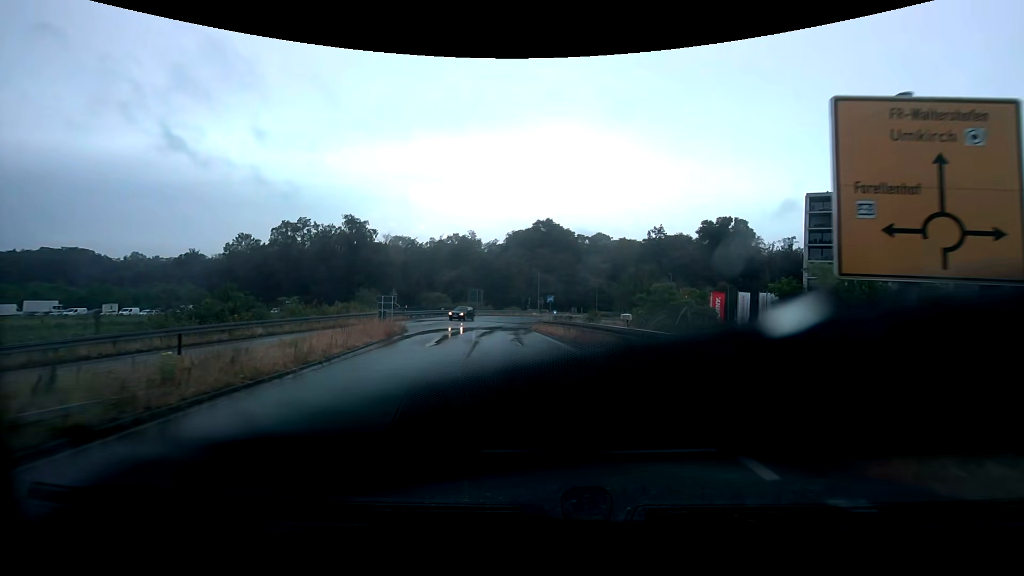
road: trunk_link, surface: asphalt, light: Day
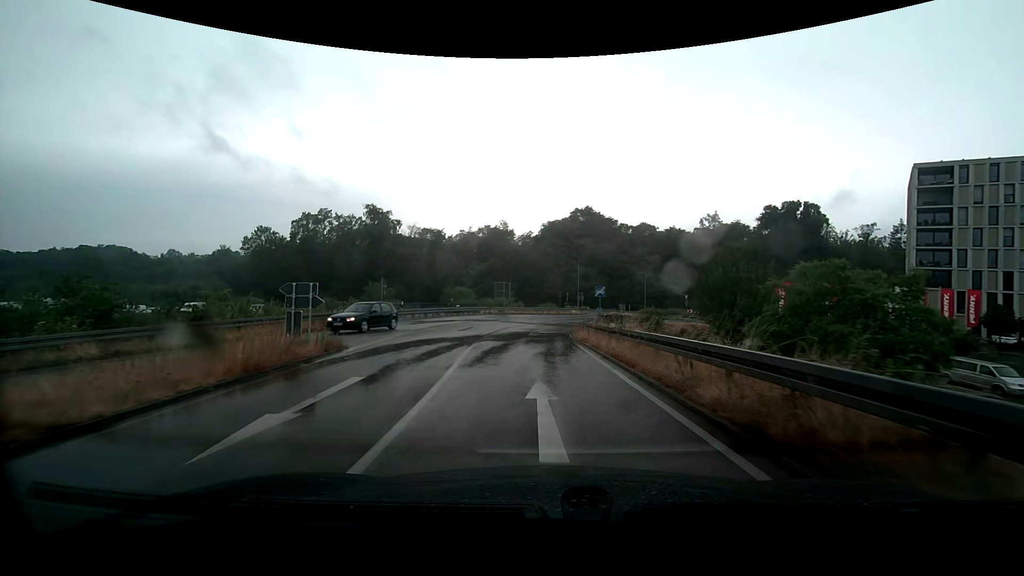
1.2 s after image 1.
(-0.6, +13.1) m; -5°
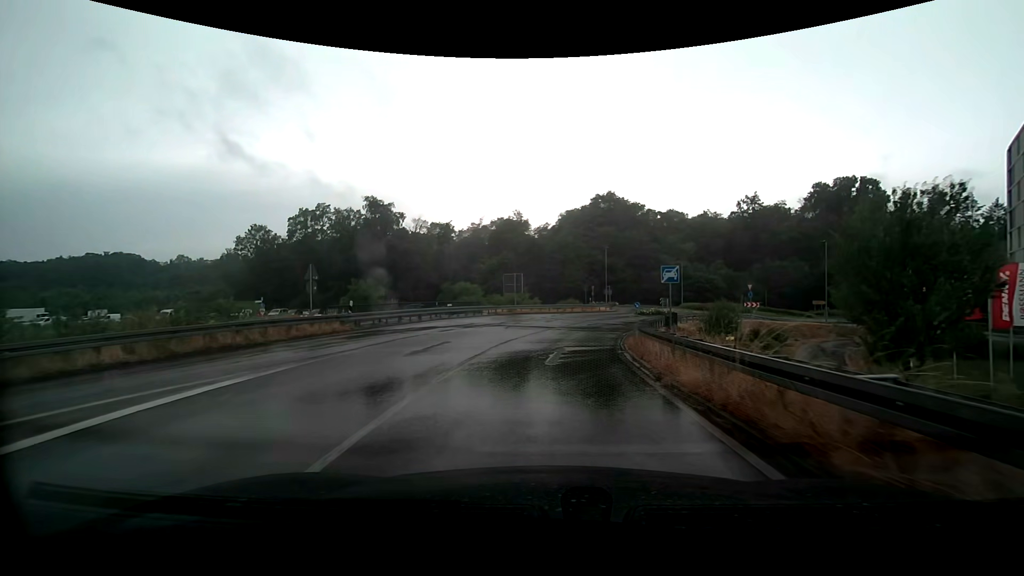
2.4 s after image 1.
(-0.3, +12.9) m; -2°
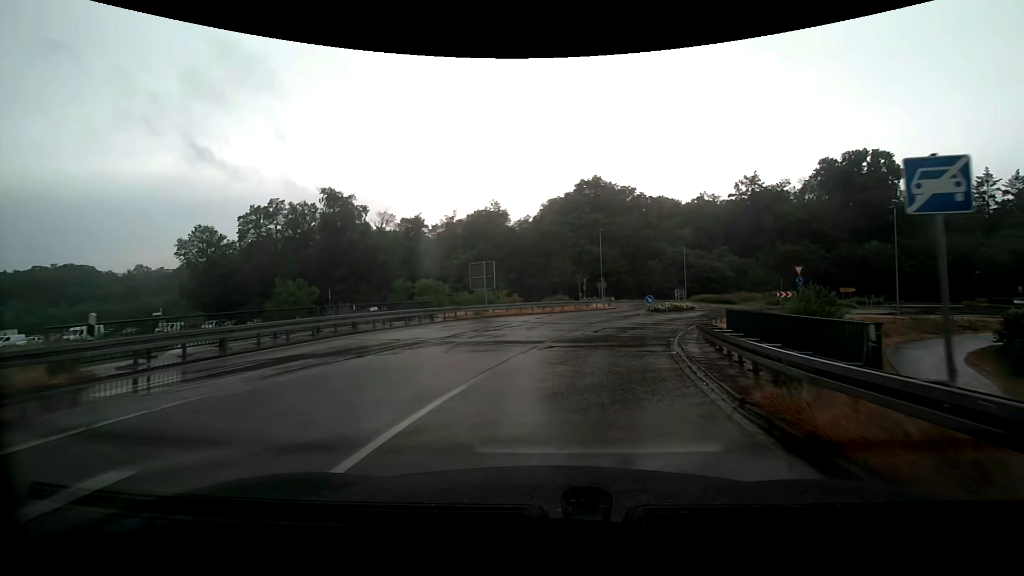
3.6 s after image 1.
(+0.1, +12.7) m; +1°
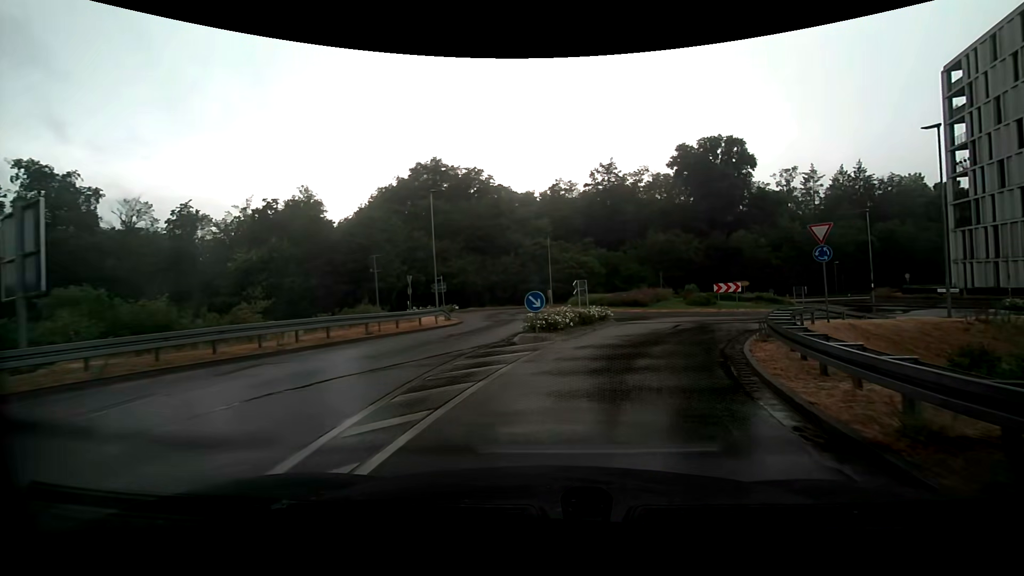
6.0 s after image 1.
(+2.7, +22.4) m; +16°
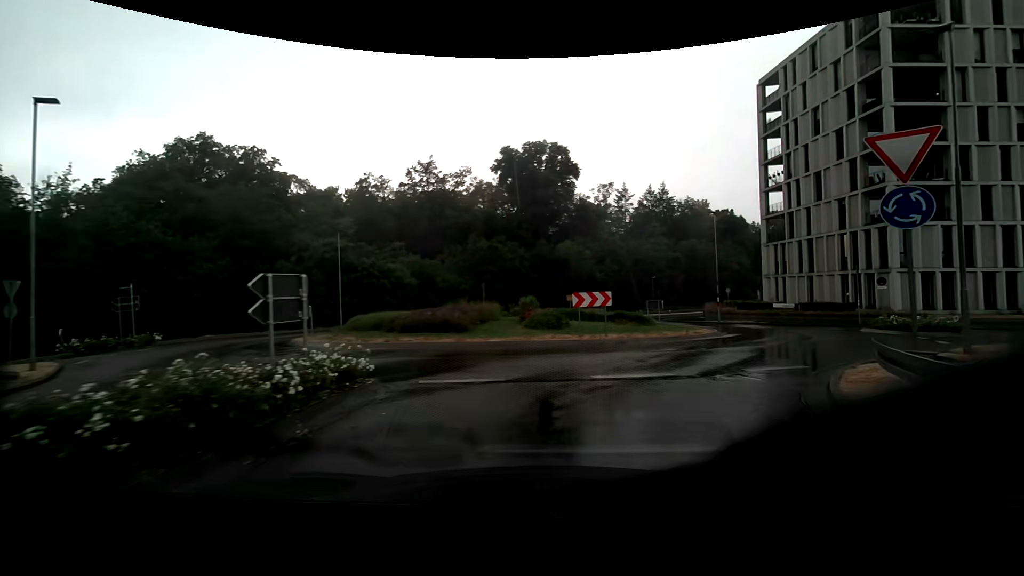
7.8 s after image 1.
(+2.2, +13.2) m; +20°
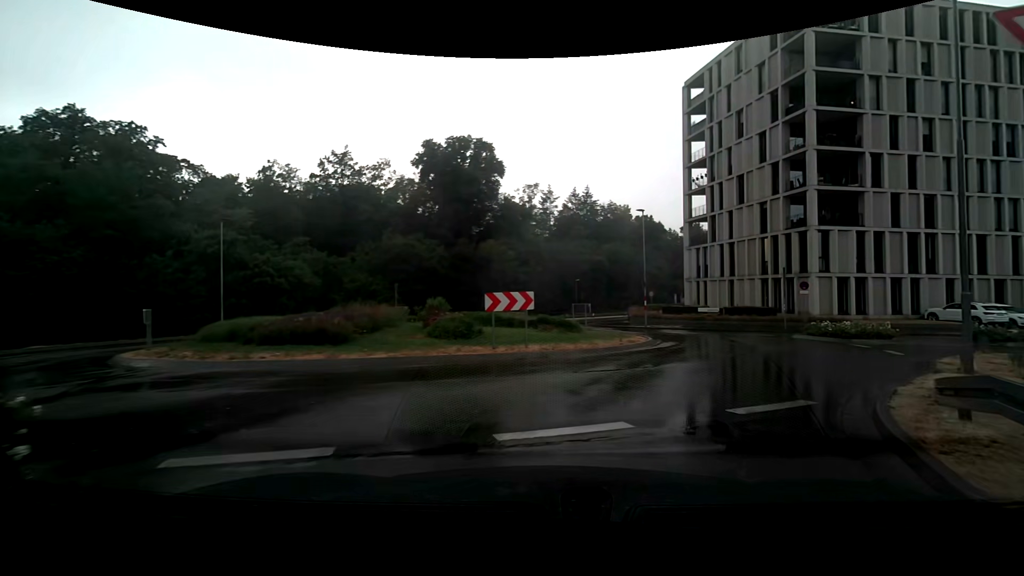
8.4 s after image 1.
(+0.3, +3.9) m; +9°
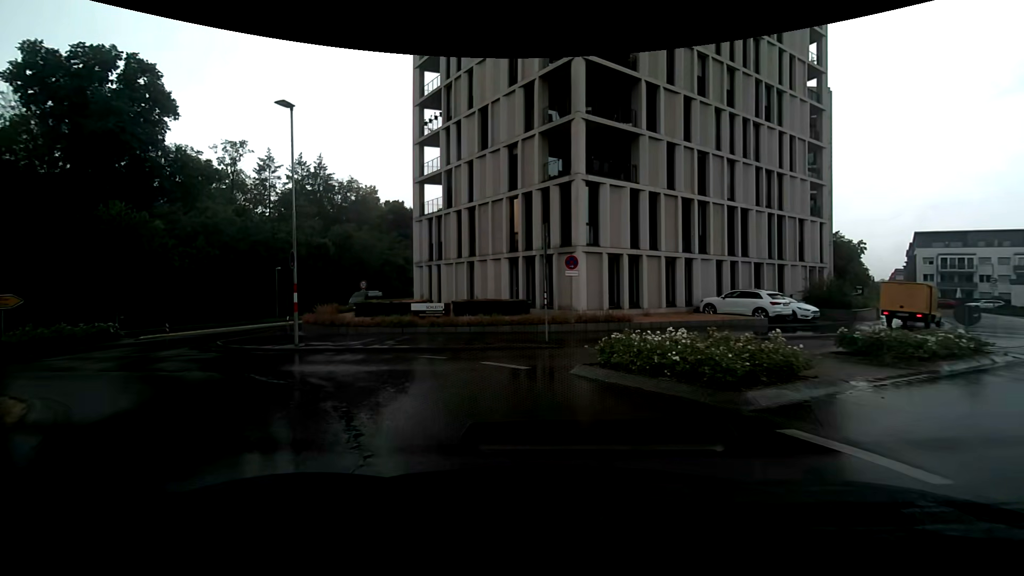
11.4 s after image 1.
(+6.3, +16.7) m; +29°
